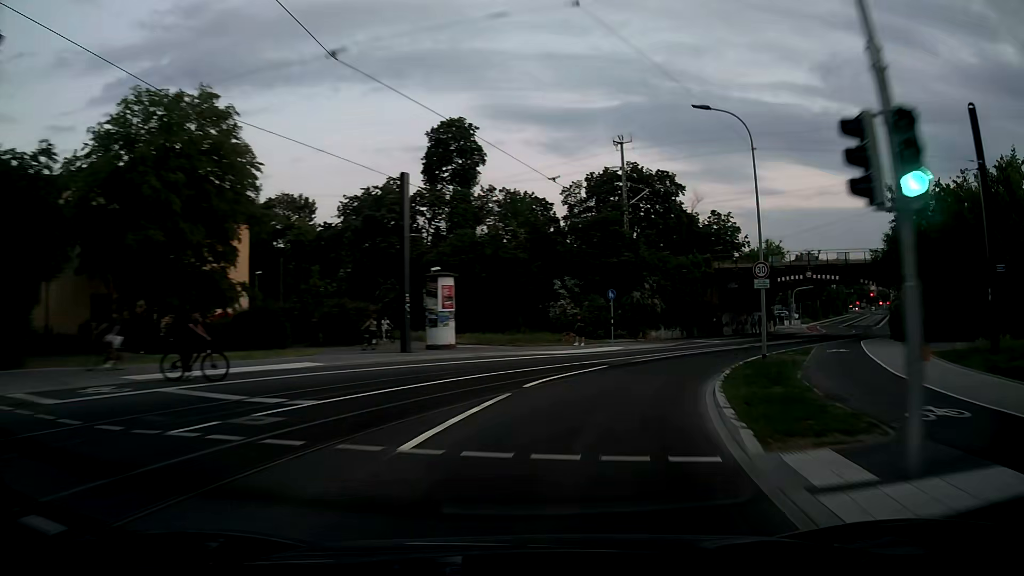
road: secondary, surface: asphalt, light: Sunrise
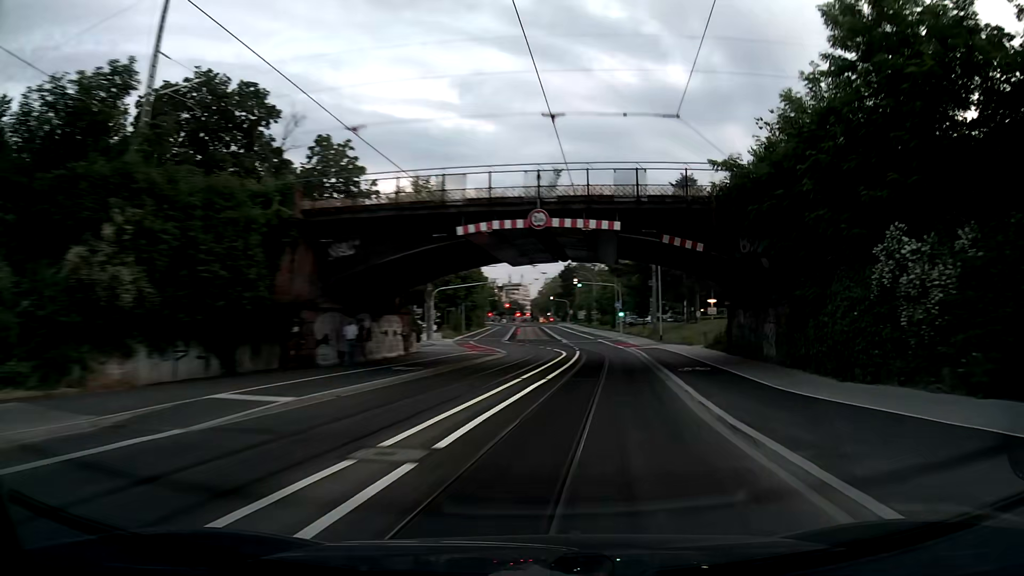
(+8.3, +29.6) m; +33°
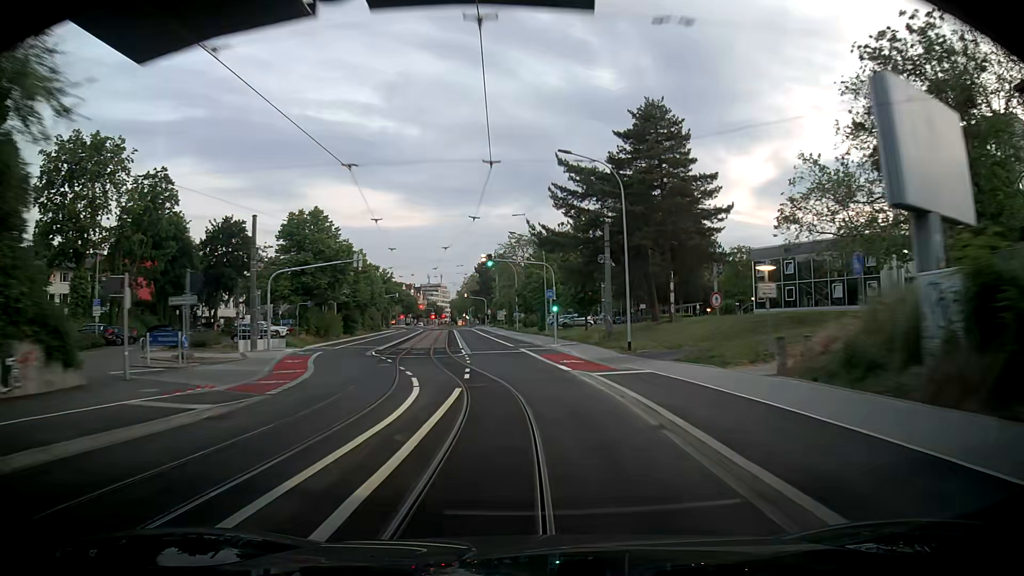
(+2.1, +25.4) m; +4°
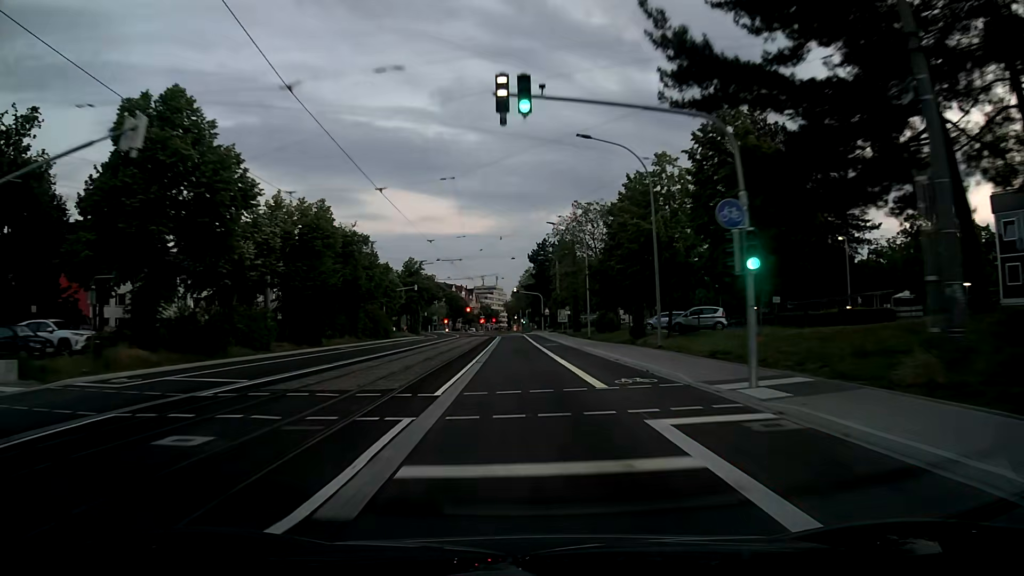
(-0.5, +33.2) m; -3°
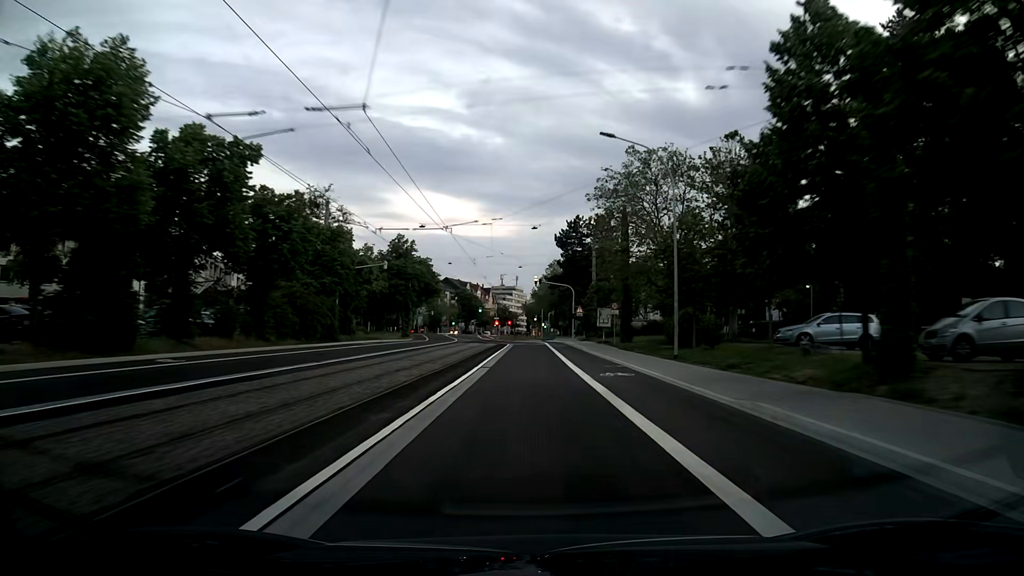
(-0.6, +27.8) m; -2°
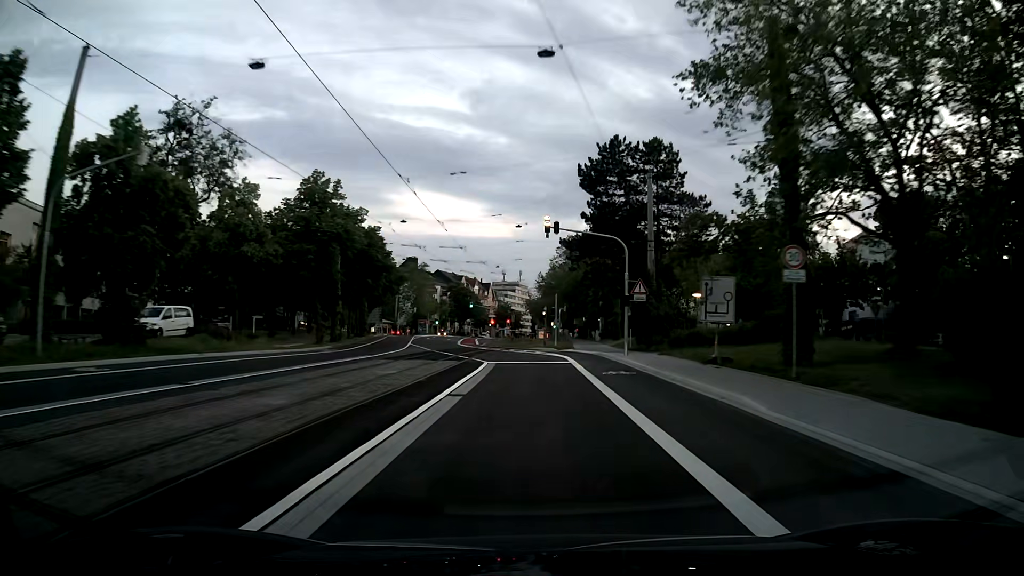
(-0.1, +35.5) m; 0°
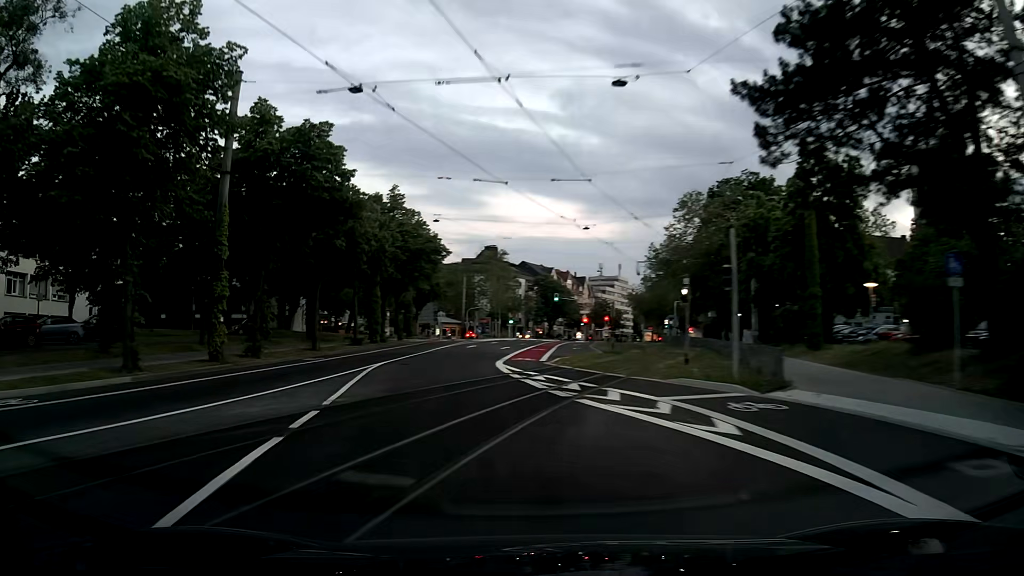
(-1.0, +31.6) m; -9°
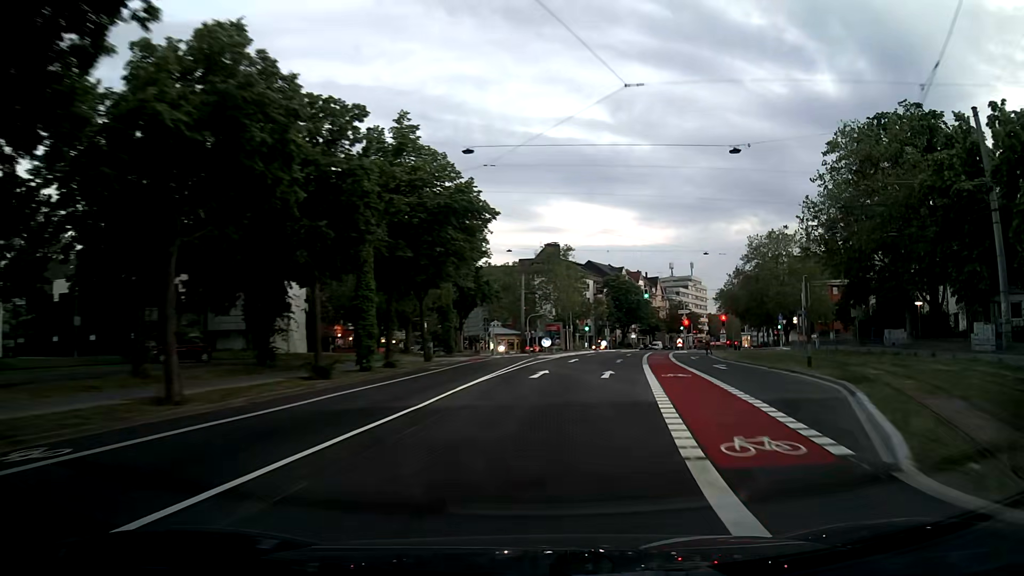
(-2.2, +23.2) m; -5°
(+1, +10) (+2, +20) (+3, +30) (+5, +40) (+7, +49) (+9, +59) (+11, +69) (+13, +79) (+15, +89) (+18, +98) m
